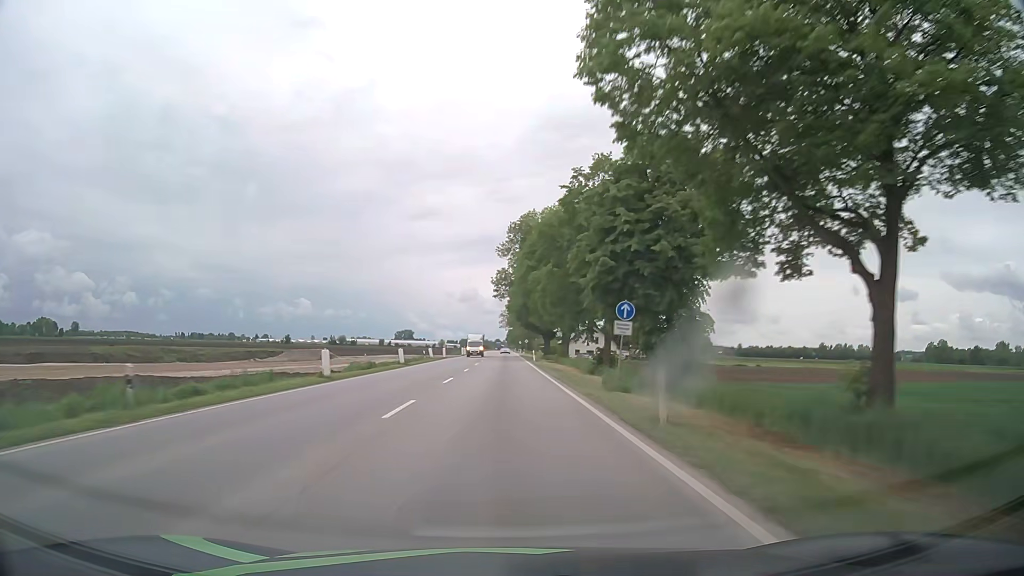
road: unclassified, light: Day
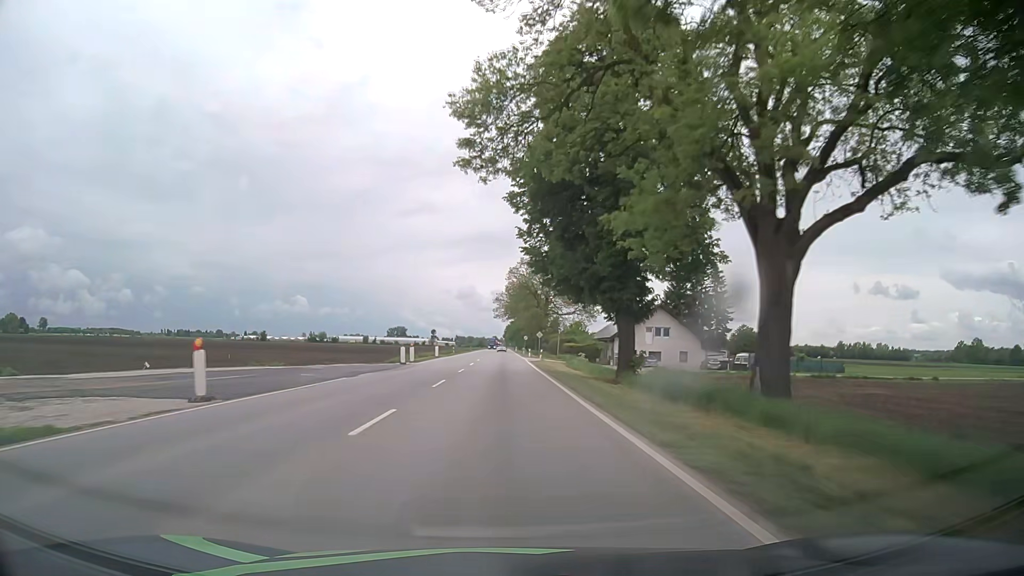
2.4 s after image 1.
(-0.1, +62.6) m; 0°
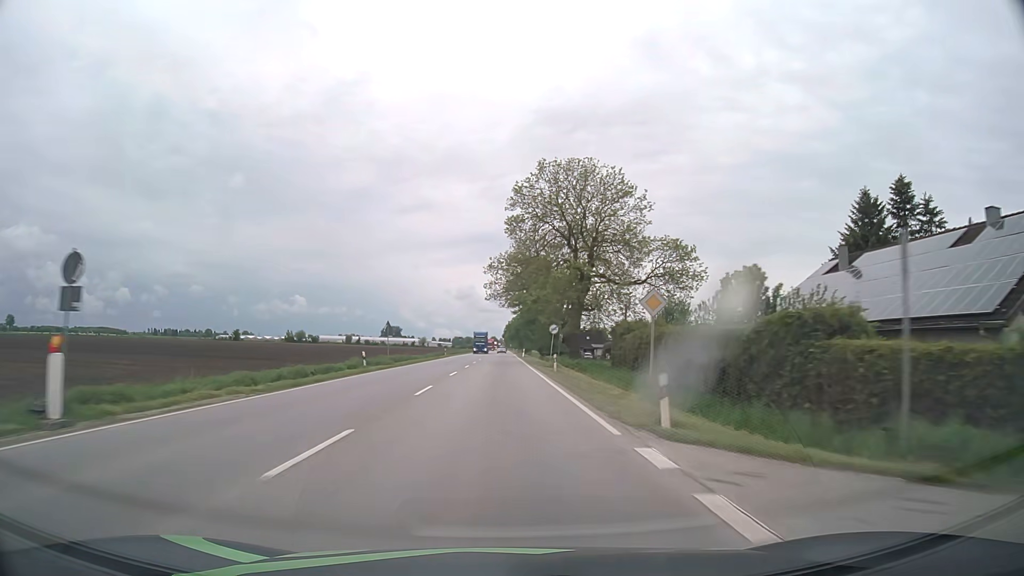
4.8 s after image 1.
(+0.1, +63.0) m; 0°
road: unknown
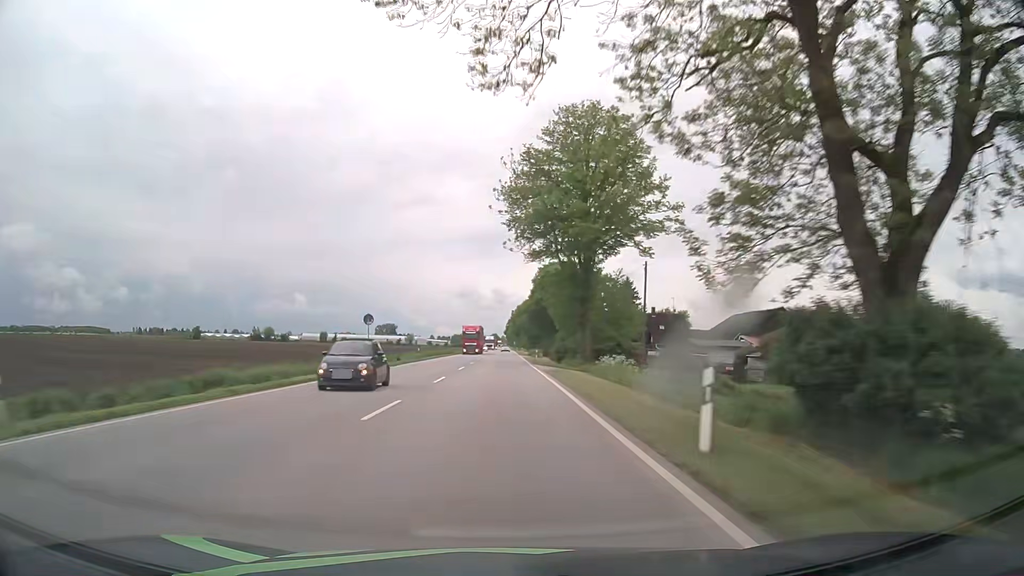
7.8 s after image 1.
(-0.2, +79.0) m; 0°
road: primary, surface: asphalt
(0, +10) (0, +20) (0, +30) (0, +40) (0, +50) (0, +60) (0, +70) (0, +80) (0, +90) (0, +100) m
